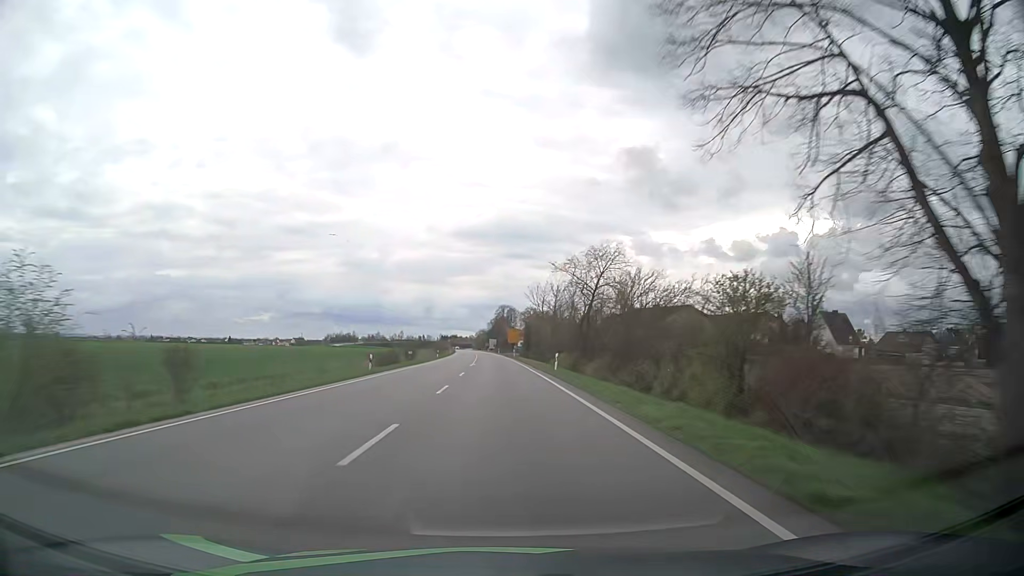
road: primary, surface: asphalt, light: Day
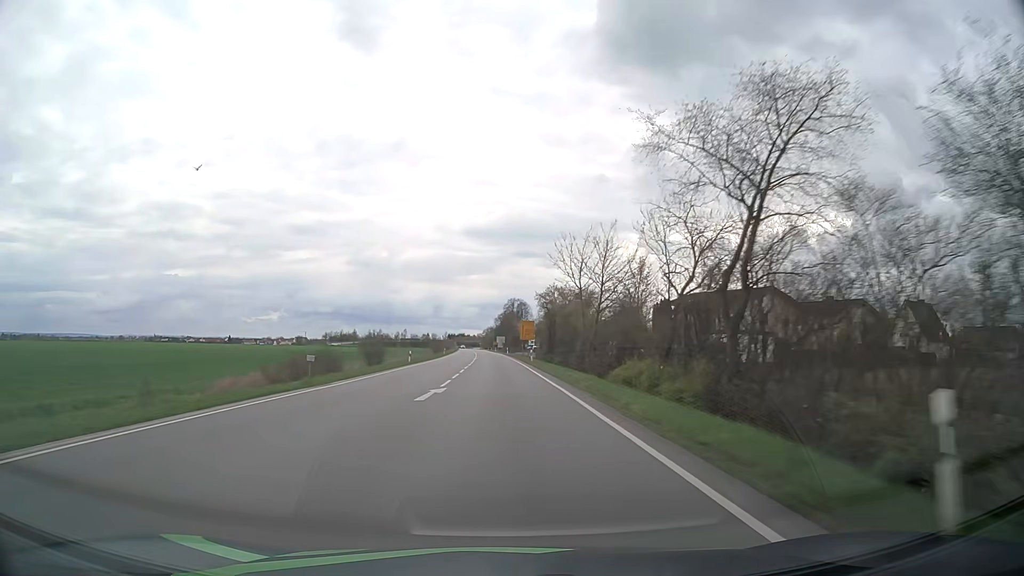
(-0.2, +31.9) m; -1°
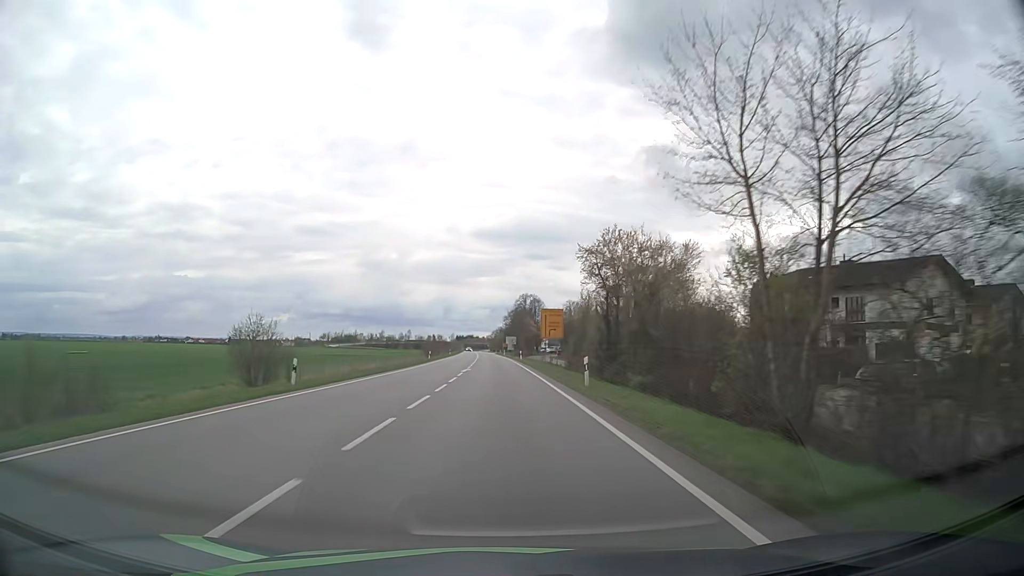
(-0.2, +31.9) m; -1°
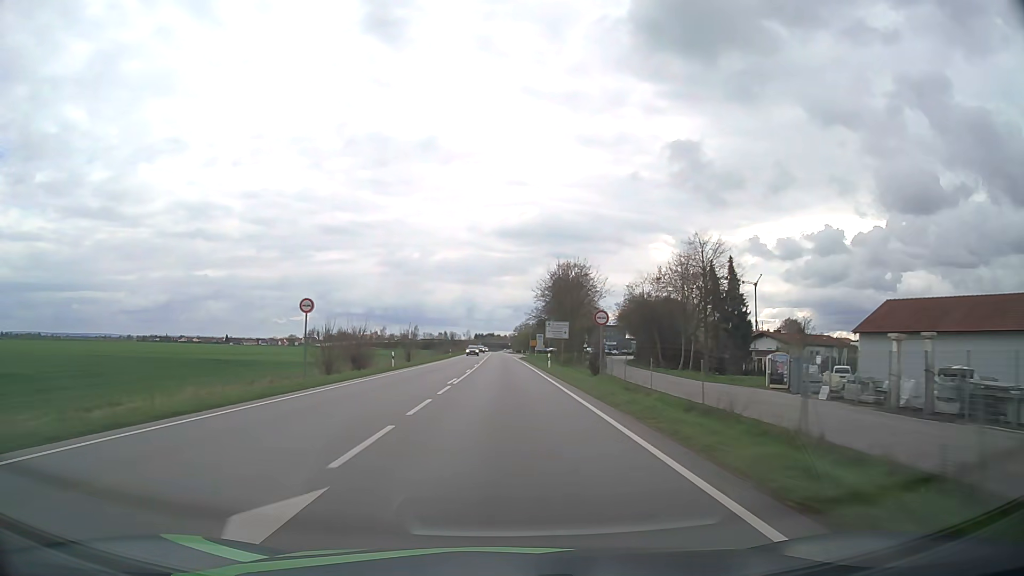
(-1.4, +79.5) m; -2°
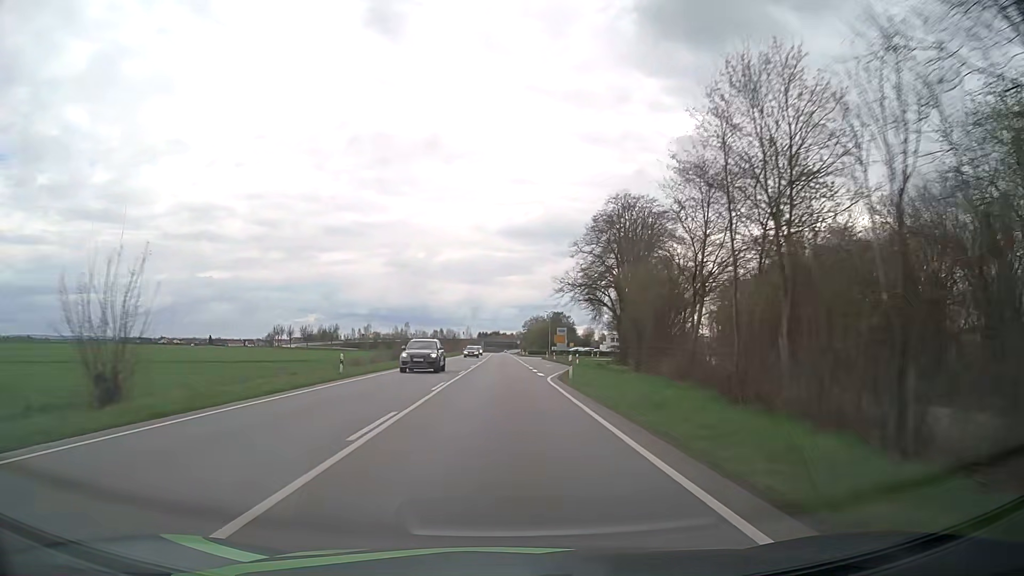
(-0.2, +63.5) m; -1°
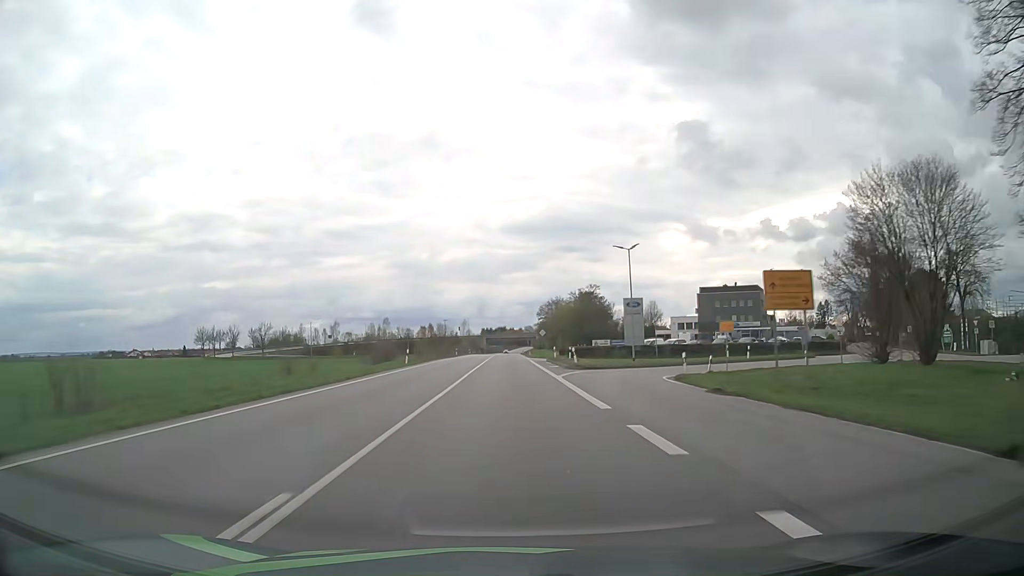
(-0.5, +79.2) m; -1°
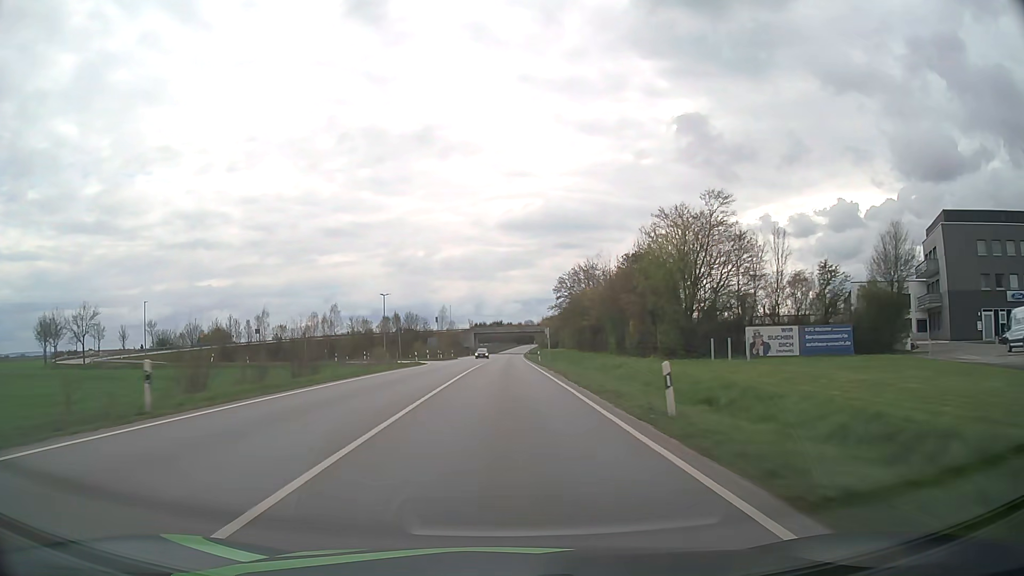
(+0.5, +79.0) m; +1°
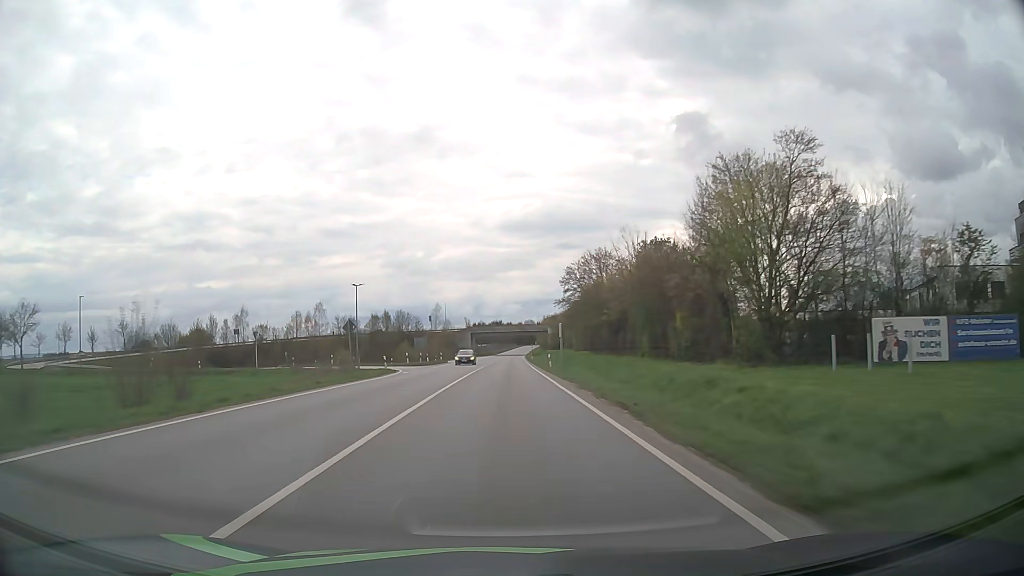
(0.0, +15.8) m; 0°
(0, +10) (0, +20) (0, +30) (0, +40) (0, +50) (0, +60) (0, +70) (0, +80) (+1, +90) (+1, +100) m
